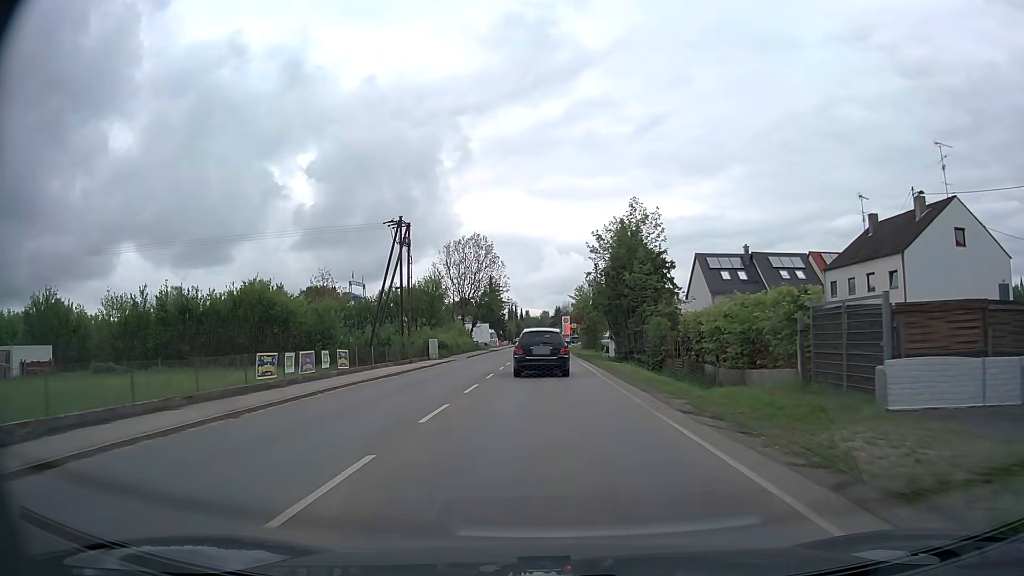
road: secondary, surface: asphalt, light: Day
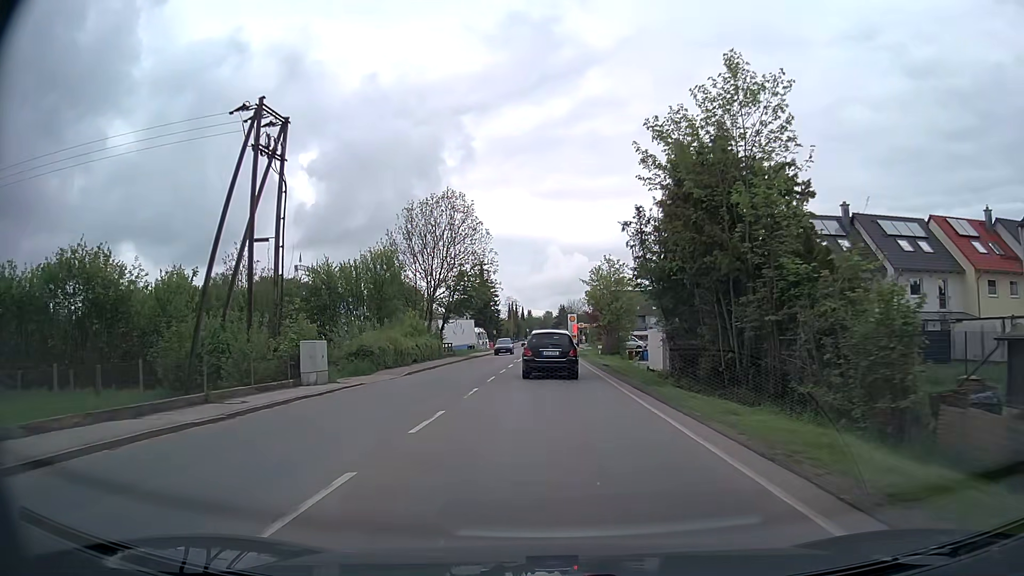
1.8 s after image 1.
(0.0, +25.1) m; 0°
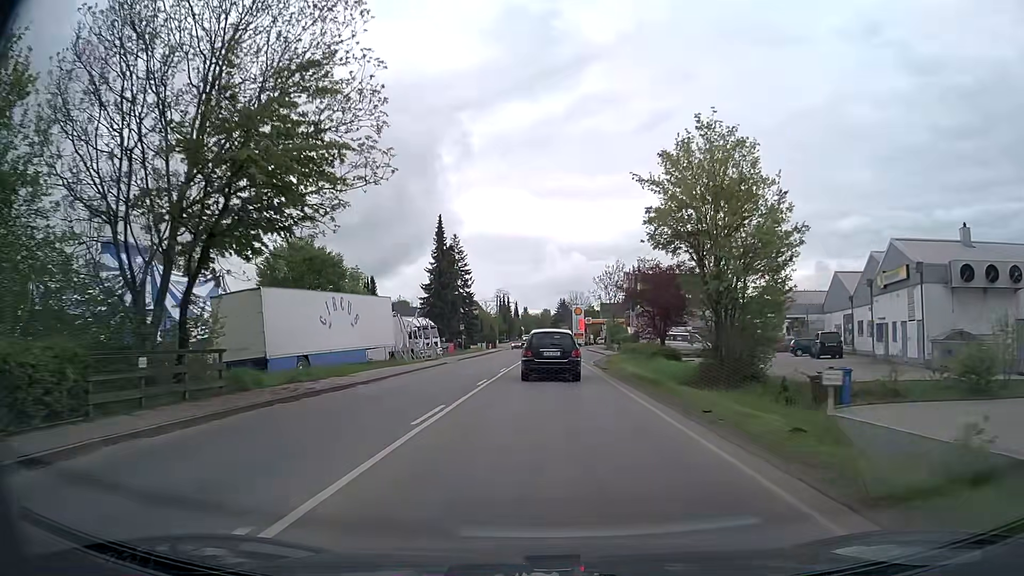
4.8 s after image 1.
(0.0, +41.1) m; 0°
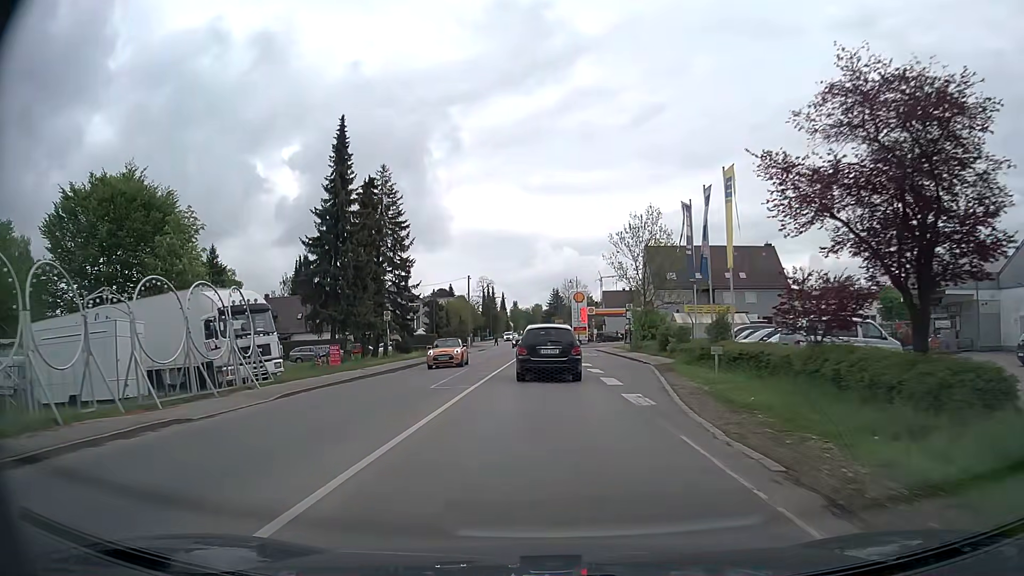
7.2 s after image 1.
(+0.3, +31.6) m; +1°
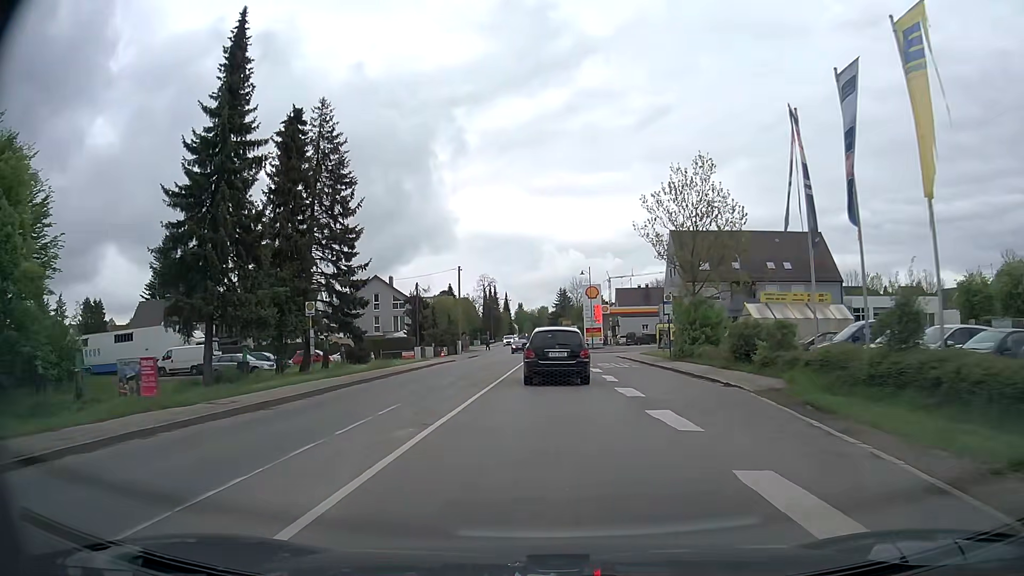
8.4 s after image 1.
(-0.1, +15.0) m; -1°
(0, +10) (0, +20) (0, +30) (0, +40) (+1, +50) (+1, +60) (+1, +70) (+1, +80) (0, +90) (0, +100) m
